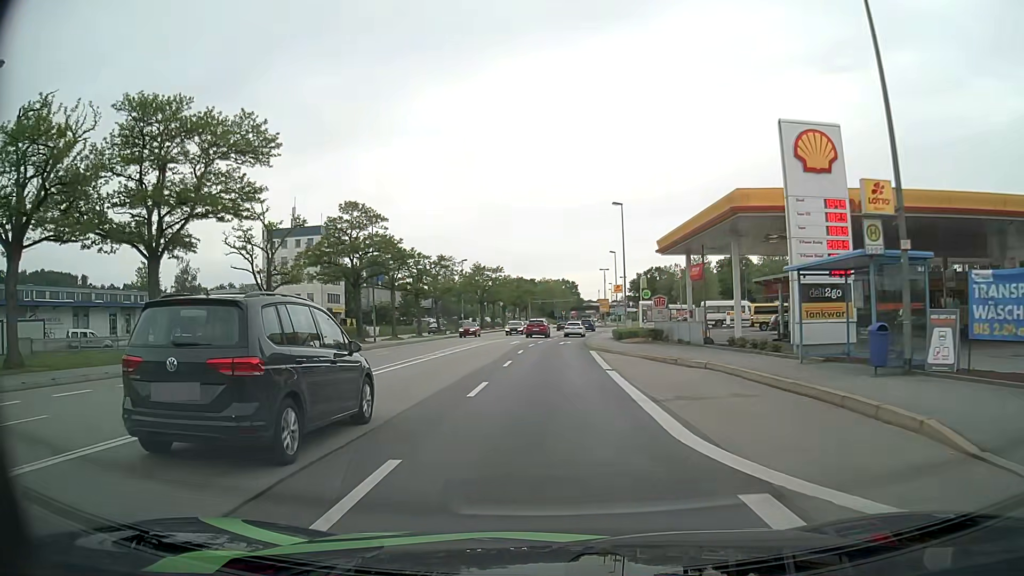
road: primary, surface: asphalt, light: Day
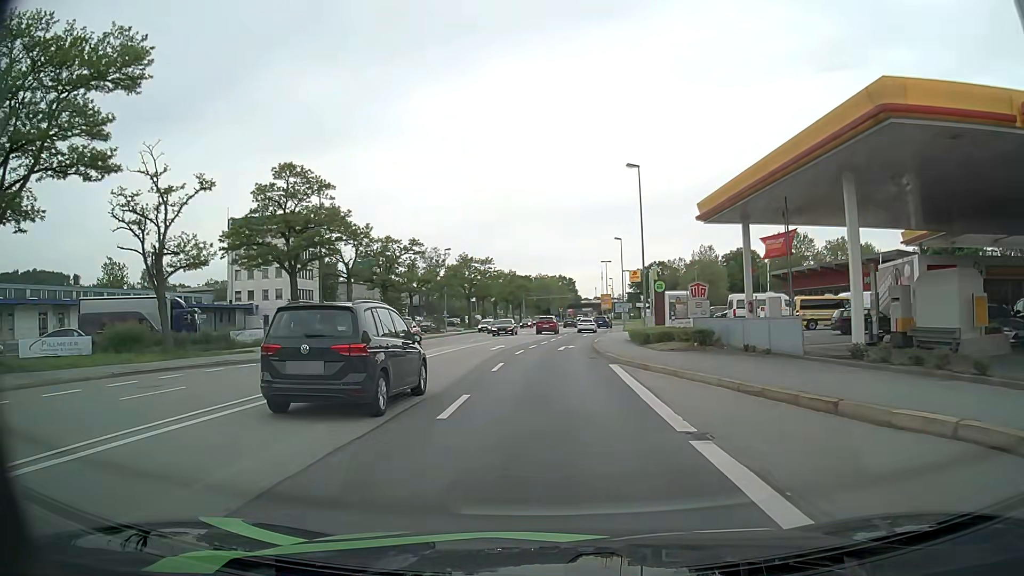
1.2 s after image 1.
(0.0, +12.2) m; 0°
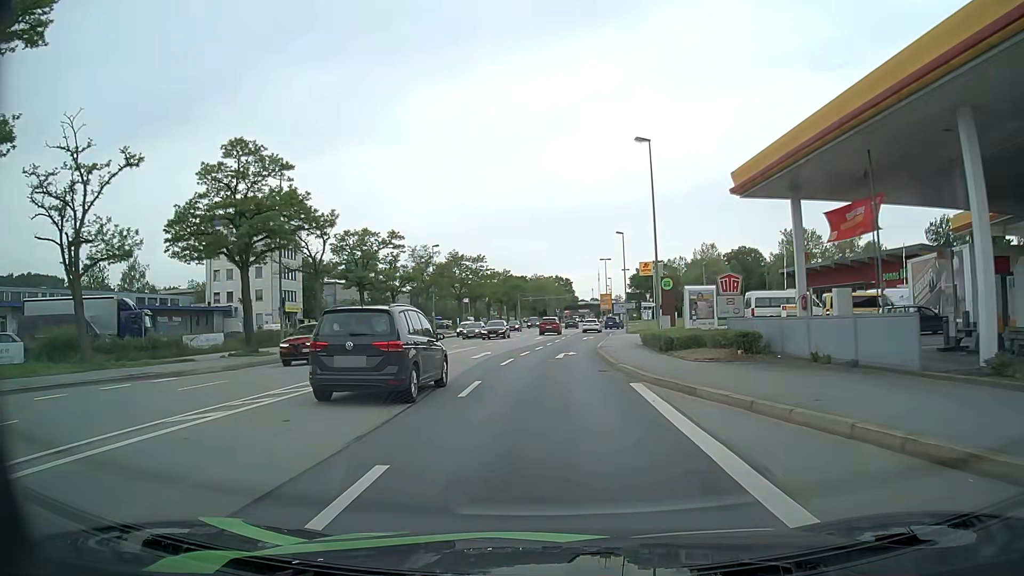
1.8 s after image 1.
(0.0, +6.1) m; 0°
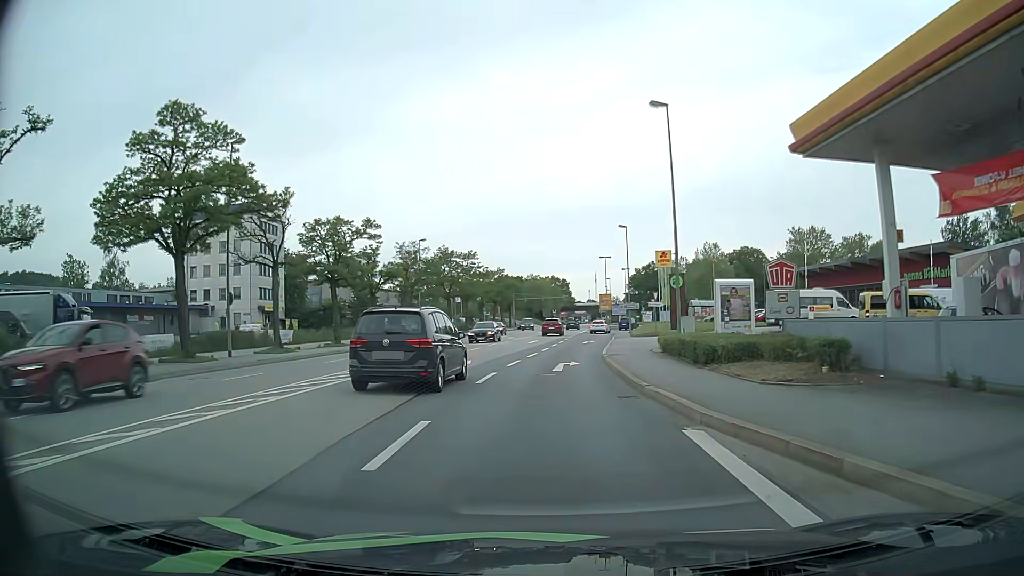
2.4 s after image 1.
(0.0, +6.1) m; 0°
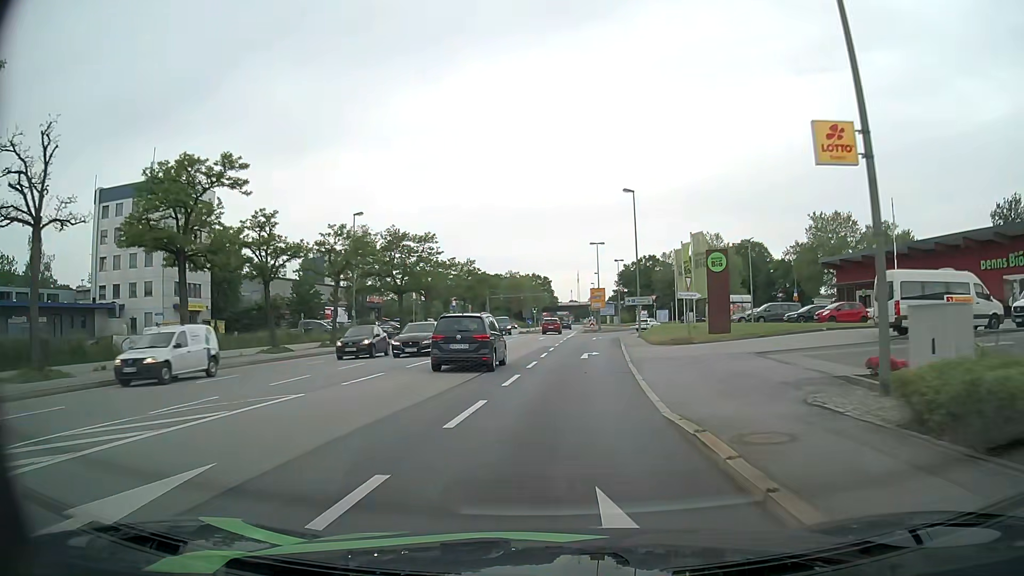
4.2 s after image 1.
(+0.3, +18.2) m; +2°
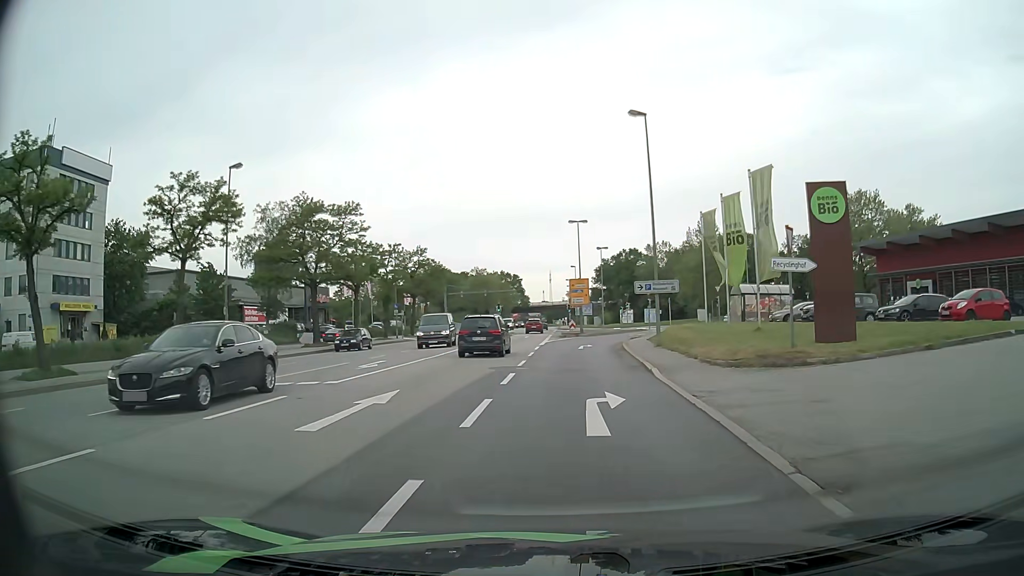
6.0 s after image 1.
(+0.3, +18.0) m; +2°
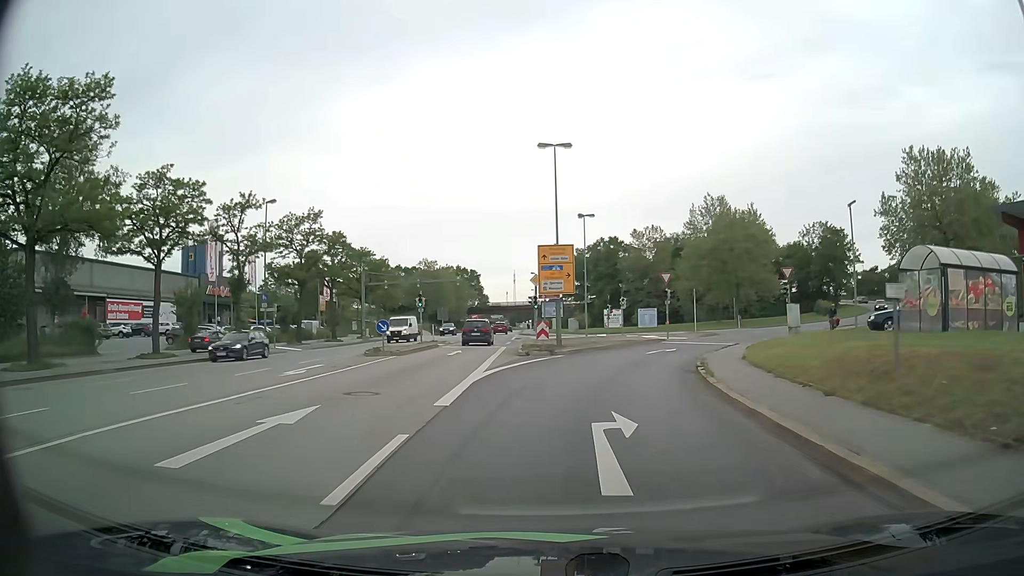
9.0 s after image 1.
(+0.7, +27.6) m; +3°
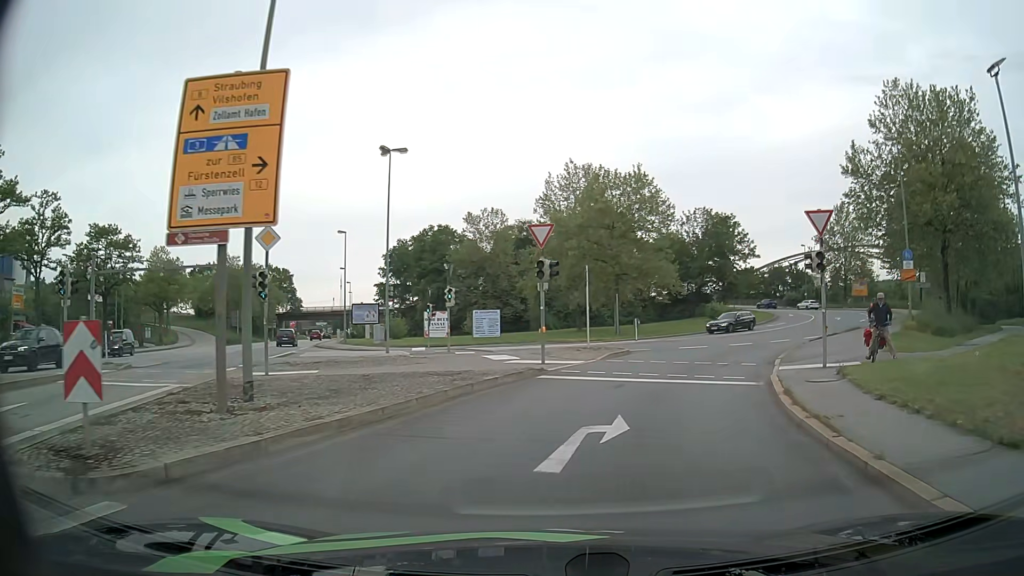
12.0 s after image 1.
(+2.1, +22.7) m; +14°
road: primary_link
(+1, +10) (+4, +19) (+8, +28) (+13, +37) (+19, +45) (+24, +54) (+30, +62) (+34, +71) (+36, +81) (+36, +91) m
